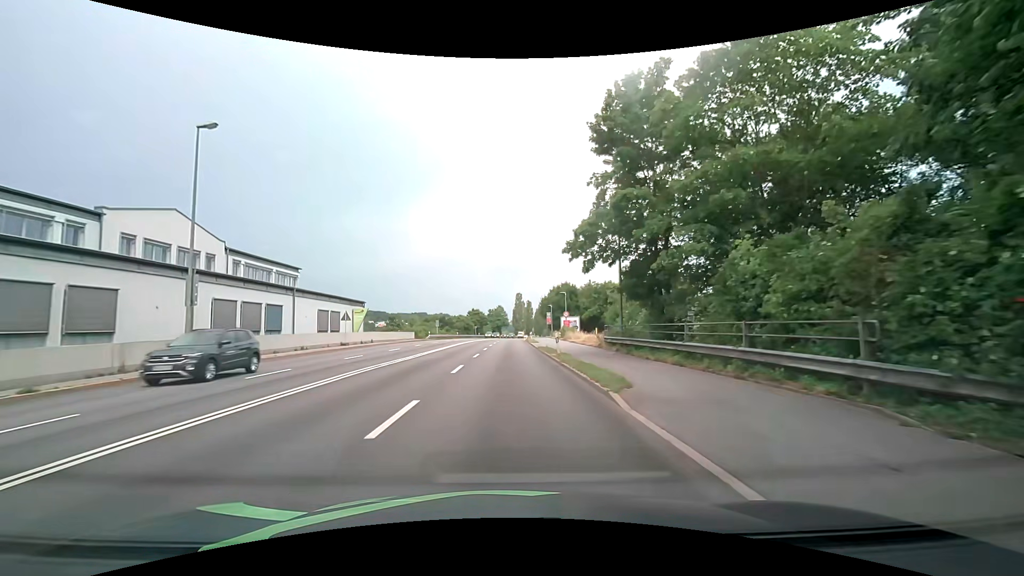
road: primary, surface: asphalt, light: Day
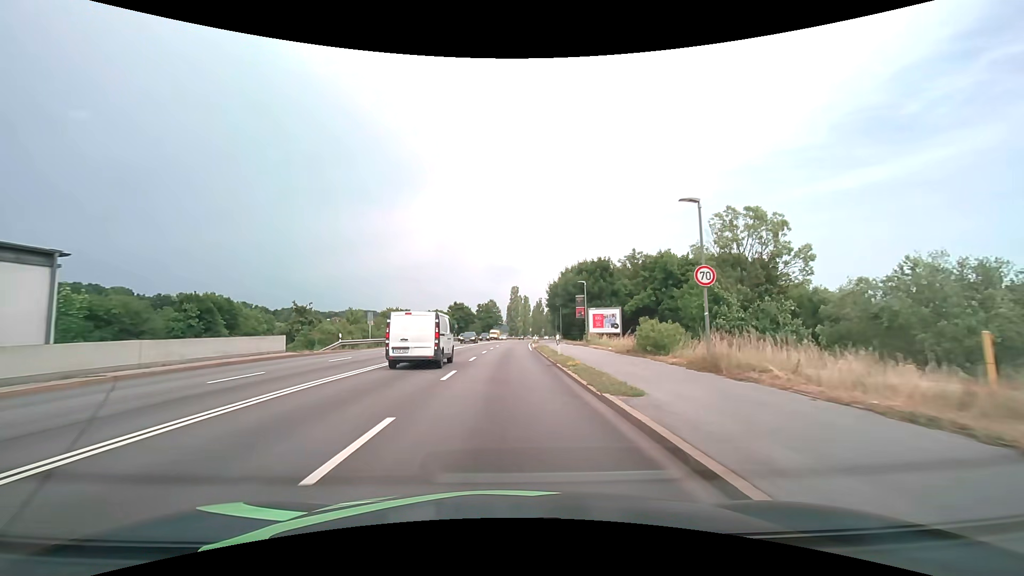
(+0.2, +37.9) m; +1°
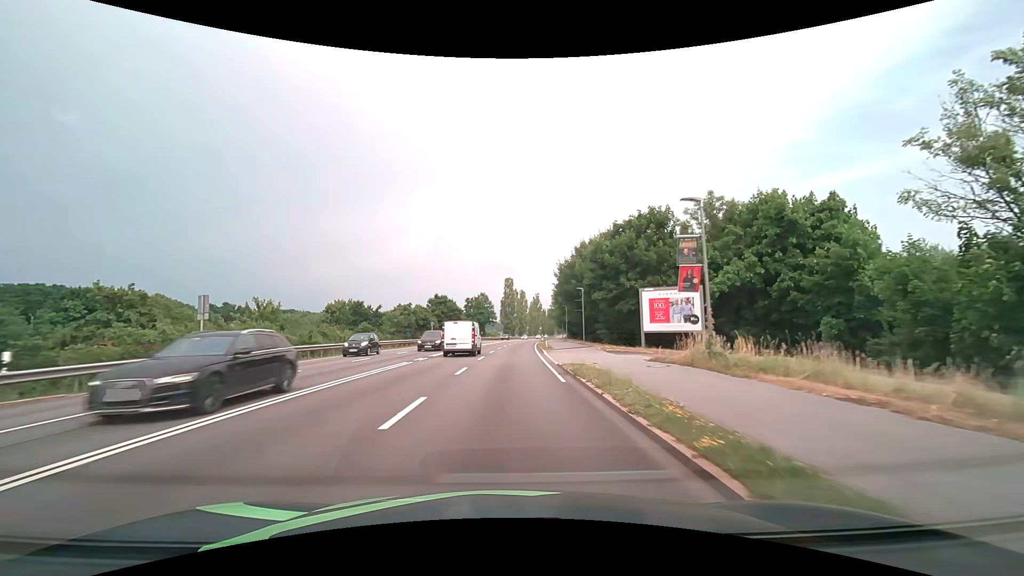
(+0.1, +24.5) m; 0°
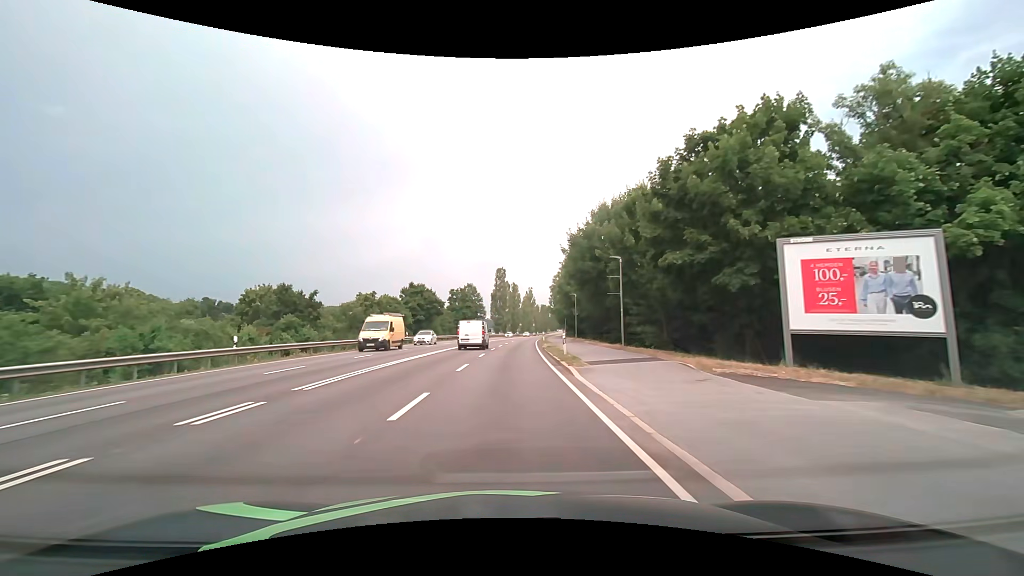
(+0.1, +17.8) m; +1°
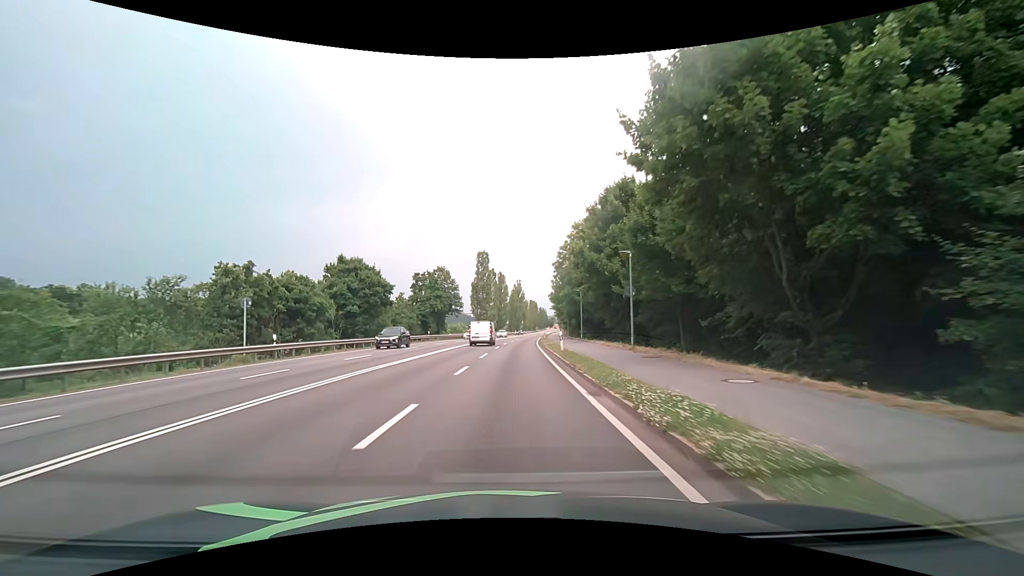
(+0.3, +28.7) m; +1°
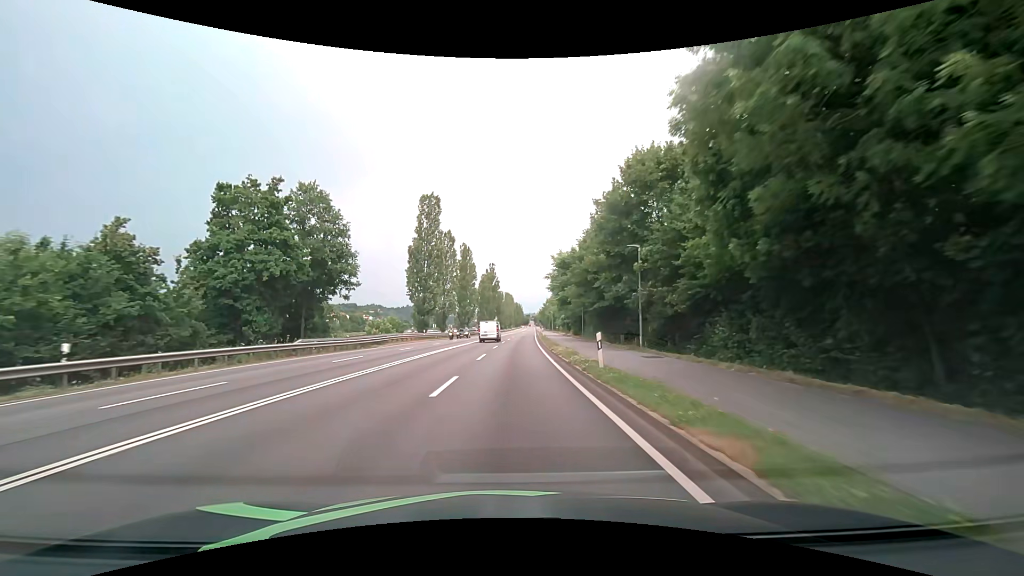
(+1.2, +49.9) m; +3°
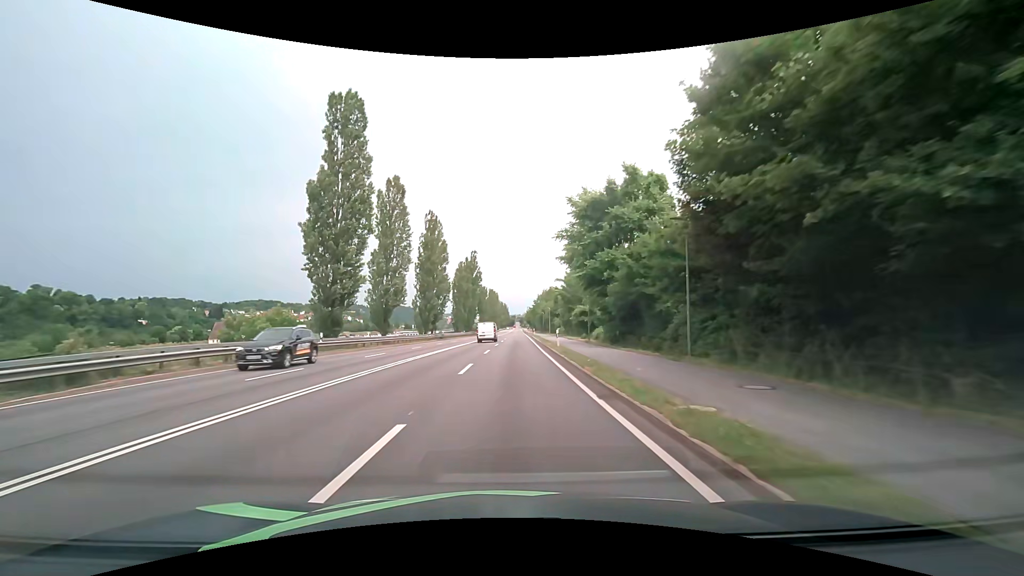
(+0.6, +30.8) m; +2°
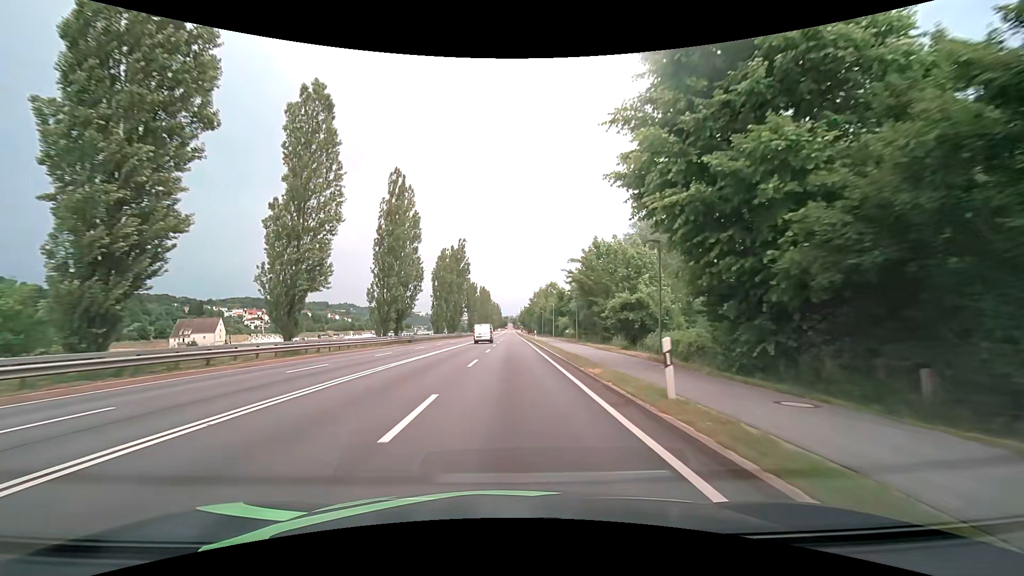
(0.0, +20.9) m; 0°
(0, +10) (0, +20) (0, +30) (0, +40) (0, +50) (+1, +60) (+1, +70) (+1, +80) (+1, +90) (+1, +100) m
